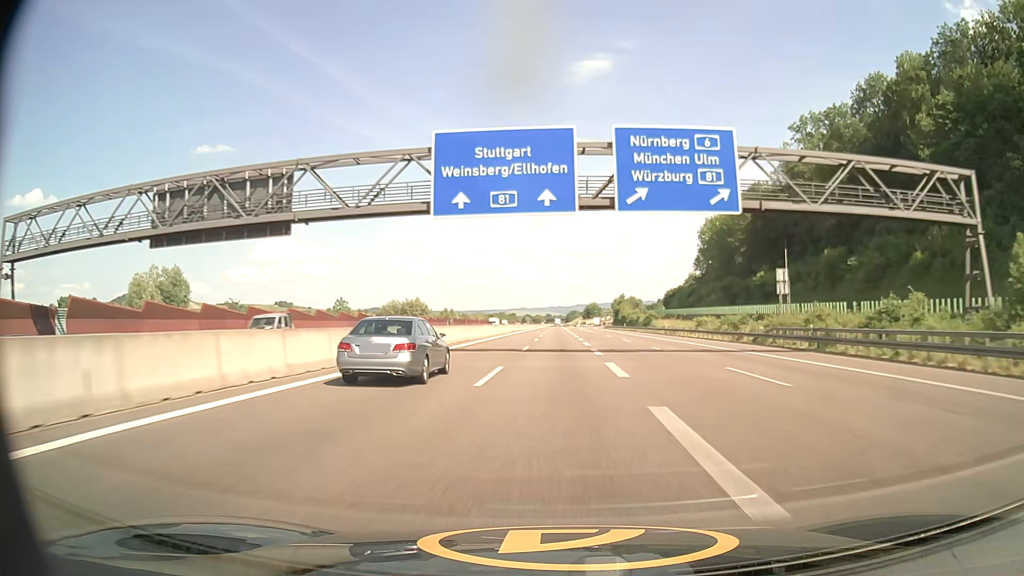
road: motorway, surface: asphalt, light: Day
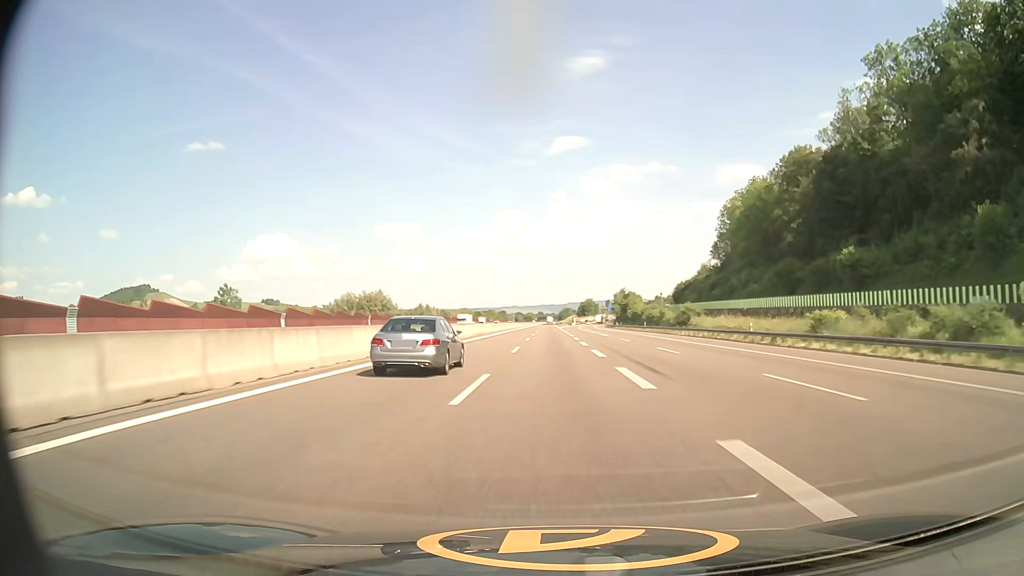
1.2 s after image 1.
(+0.2, +39.0) m; 0°
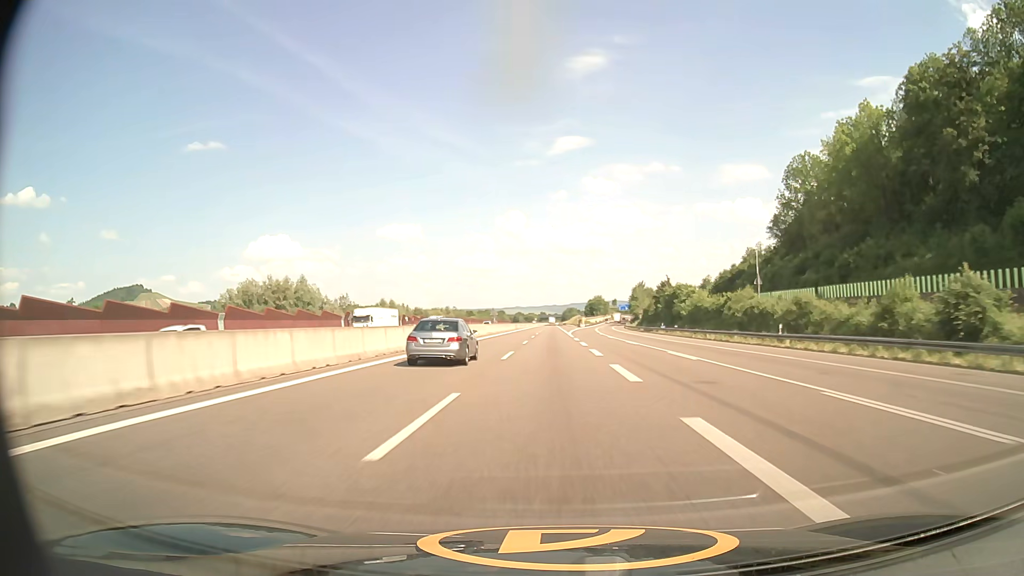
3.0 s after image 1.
(+0.2, +57.8) m; 0°
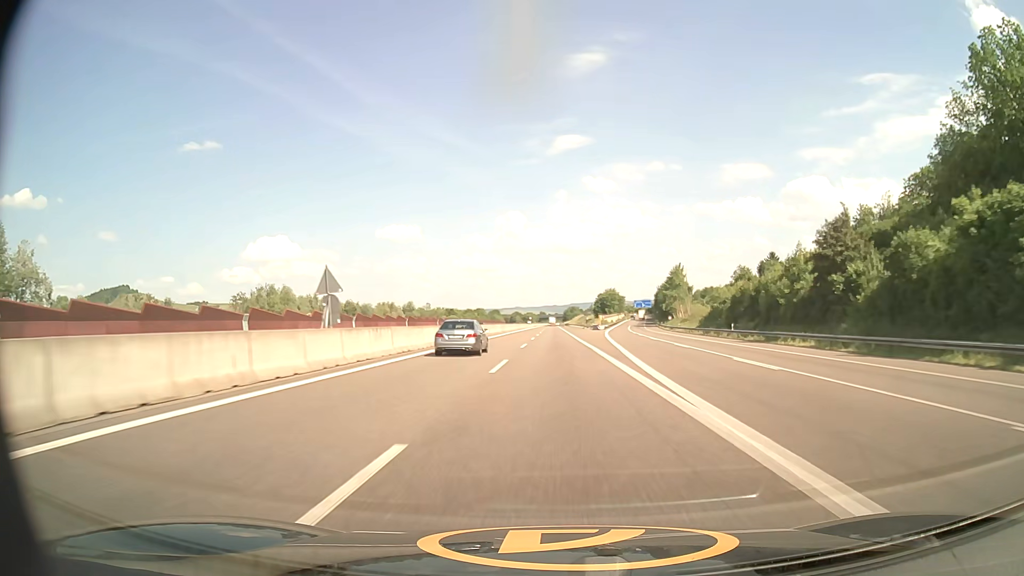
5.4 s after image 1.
(-0.3, +76.7) m; 0°
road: motorway_link
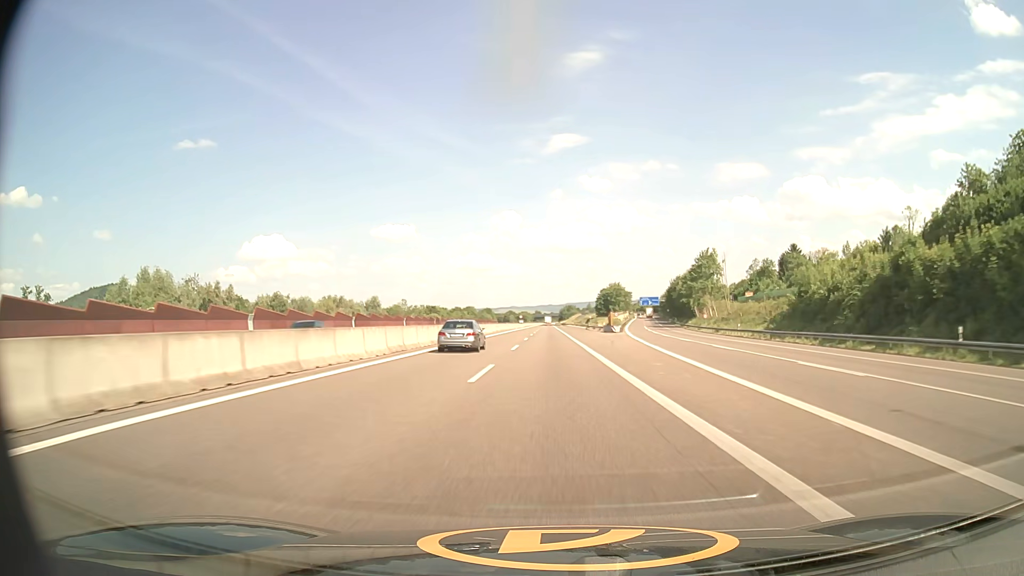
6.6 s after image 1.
(+0.1, +38.3) m; 0°
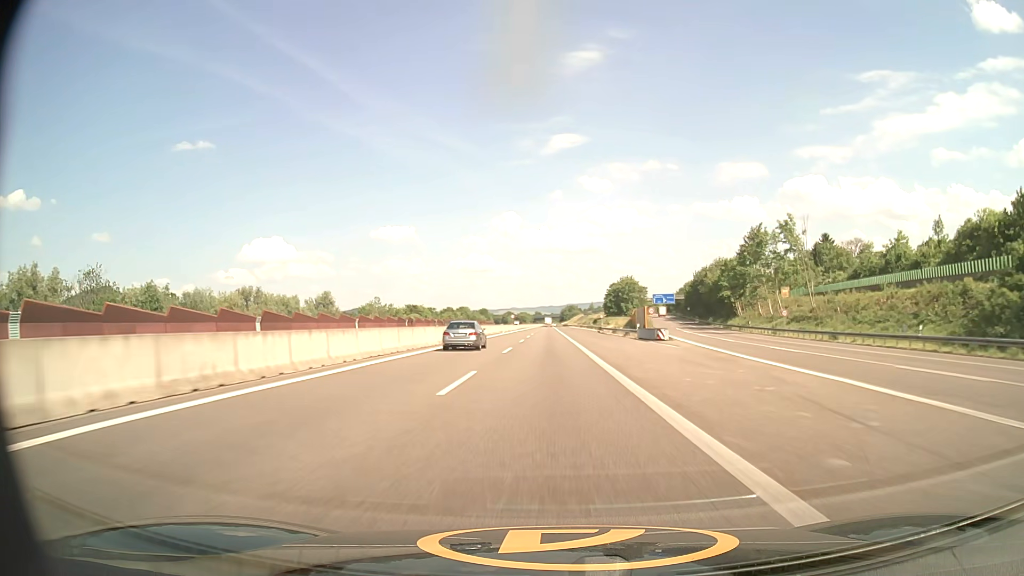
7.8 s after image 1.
(0.0, +38.5) m; 0°
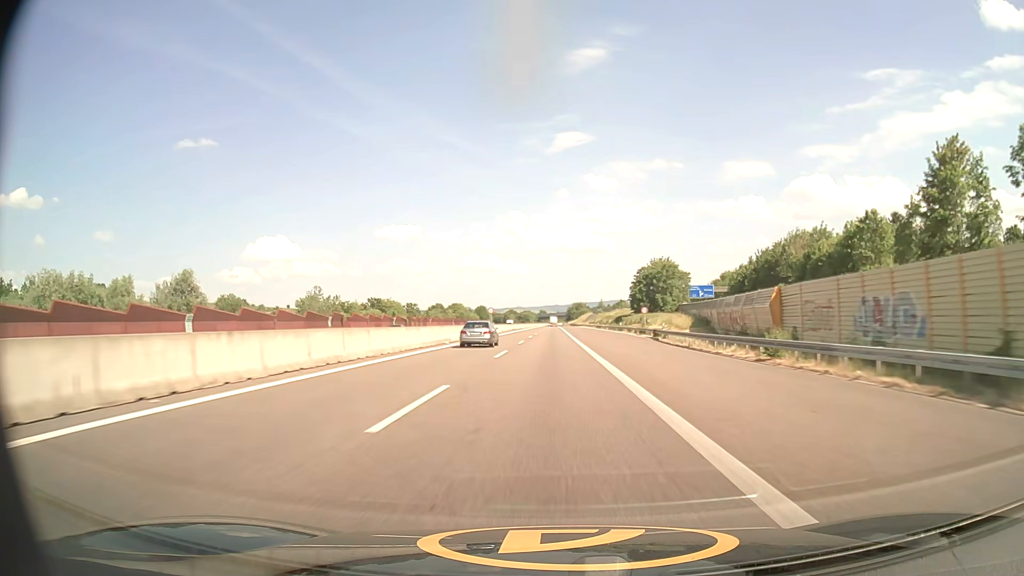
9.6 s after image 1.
(-0.2, +58.0) m; -1°
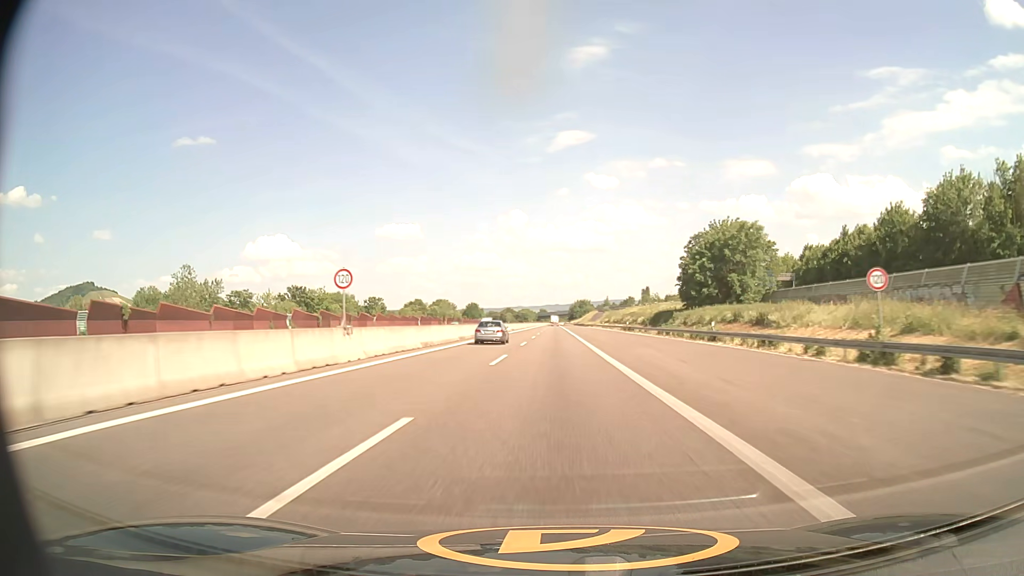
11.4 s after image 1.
(-0.1, +57.9) m; 0°
(0, +10) (0, +20) (0, +30) (0, +40) (0, +50) (0, +60) (0, +70) (0, +80) (0, +90) (0, +100) m
